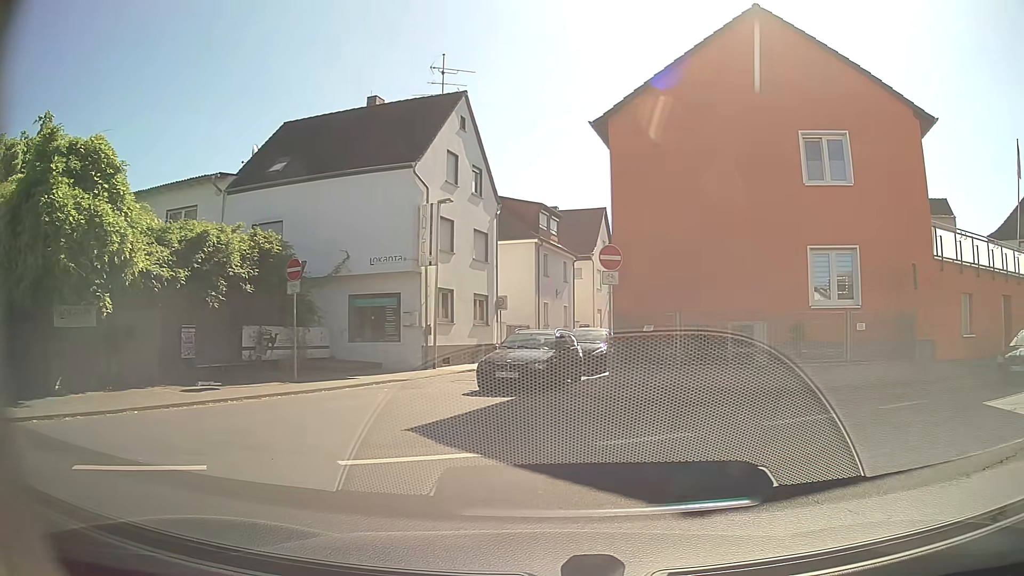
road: residential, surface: asphalt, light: Day
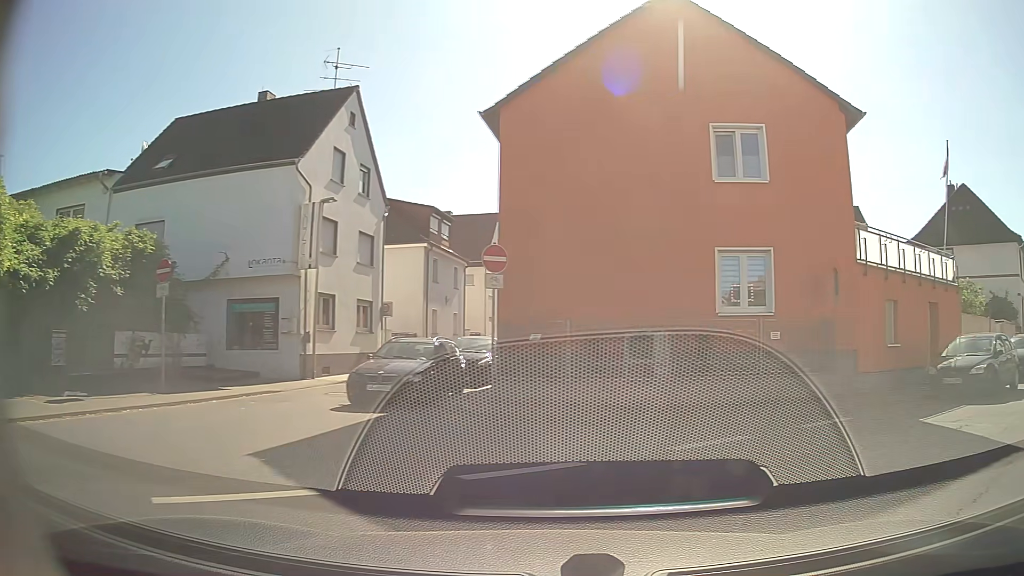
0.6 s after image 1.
(+0.1, +1.6) m; +9°
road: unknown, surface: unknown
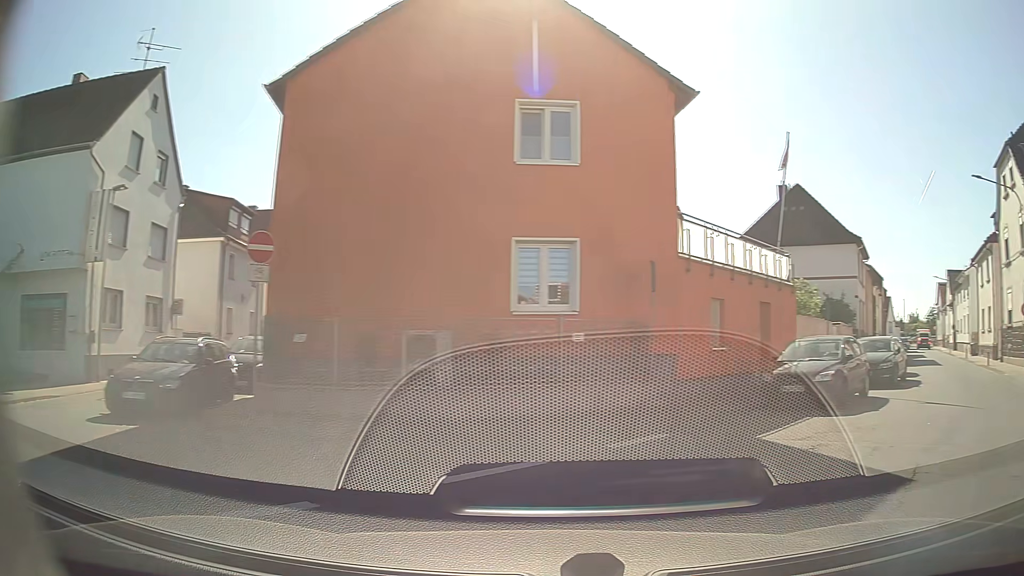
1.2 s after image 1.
(+0.3, +2.0) m; +15°
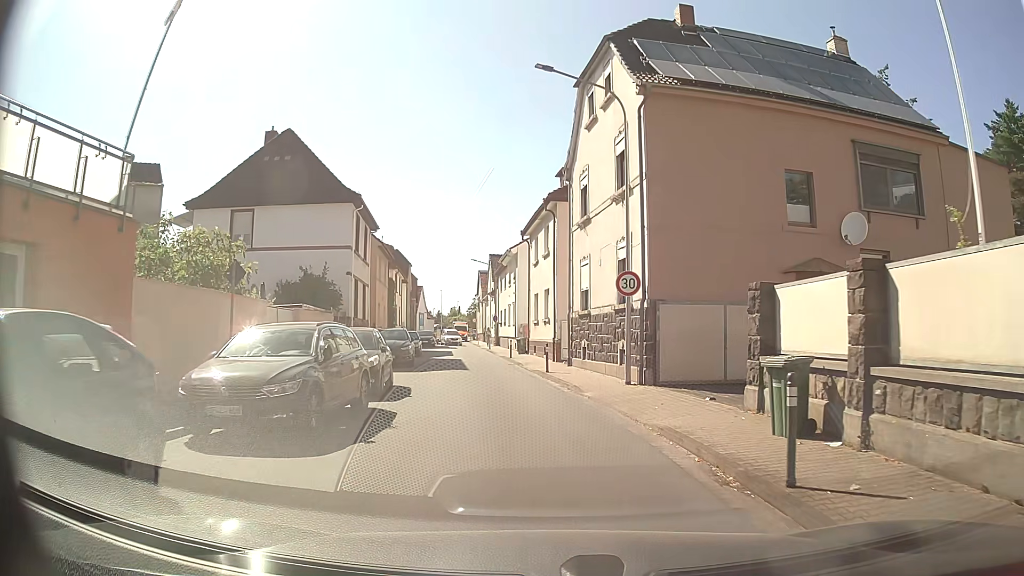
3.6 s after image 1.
(+6.4, +10.2) m; +39°
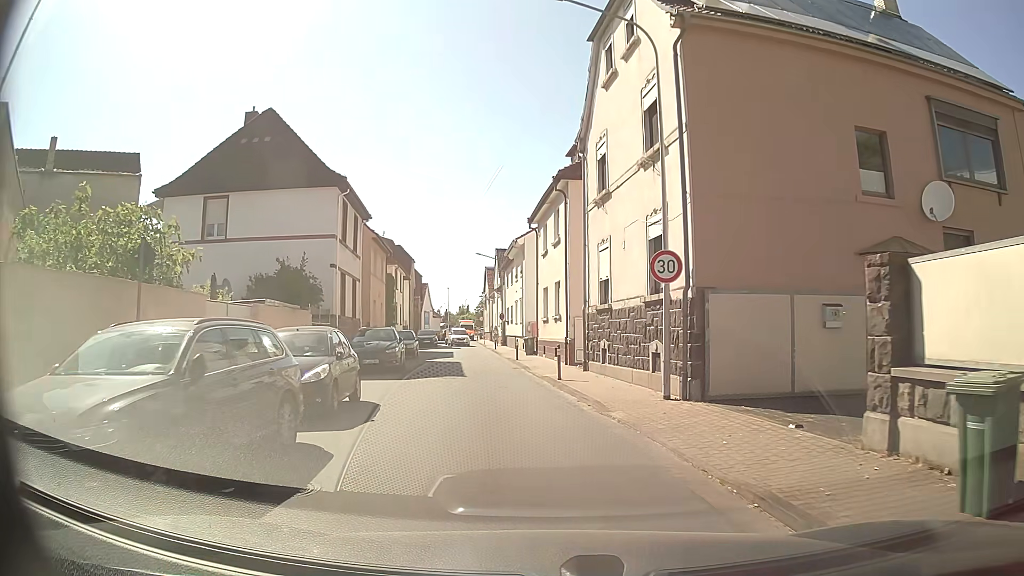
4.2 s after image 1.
(0.0, +3.9) m; -1°
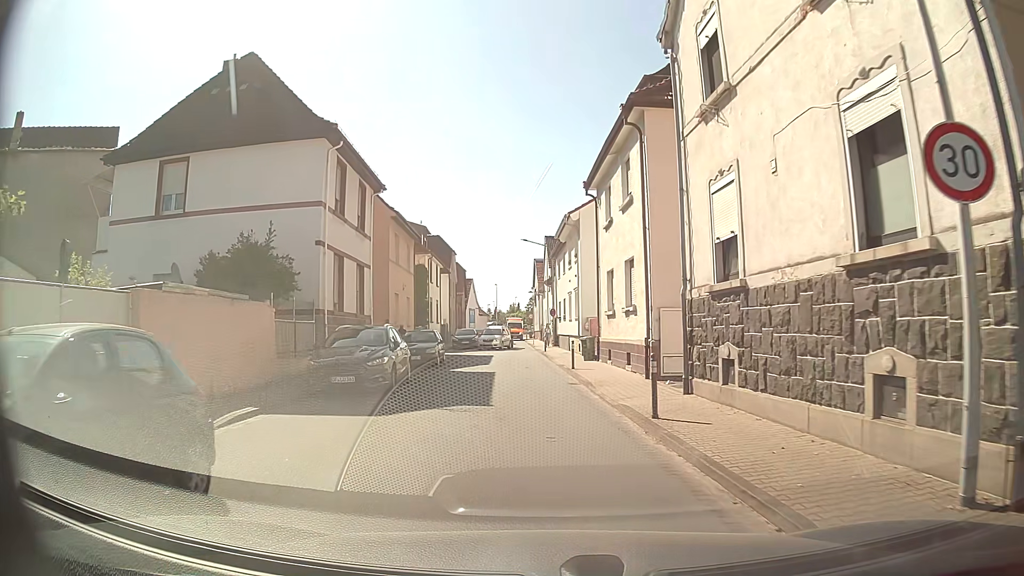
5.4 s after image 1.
(-0.2, +7.9) m; -4°
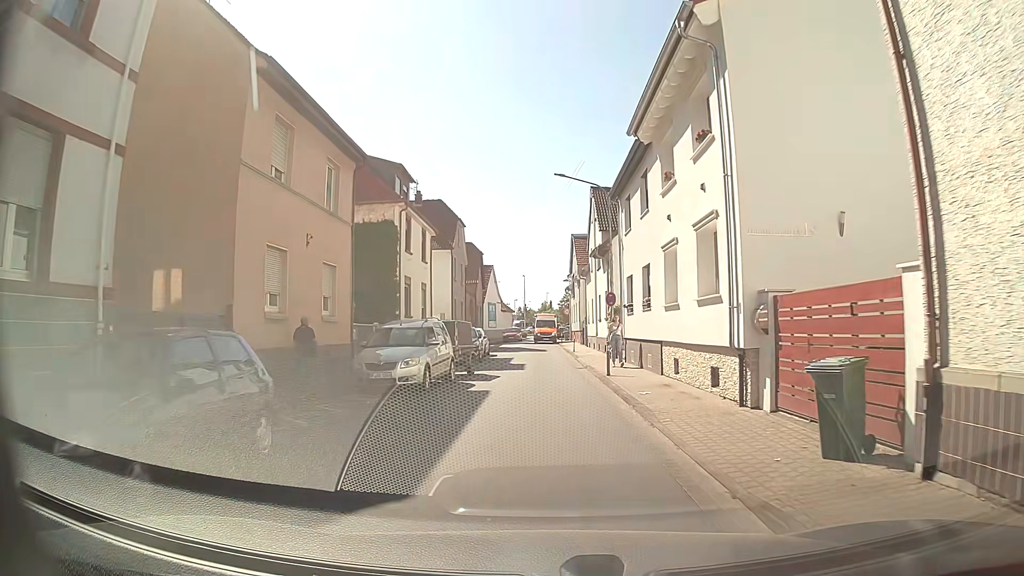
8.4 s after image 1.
(-0.8, +20.4) m; -3°
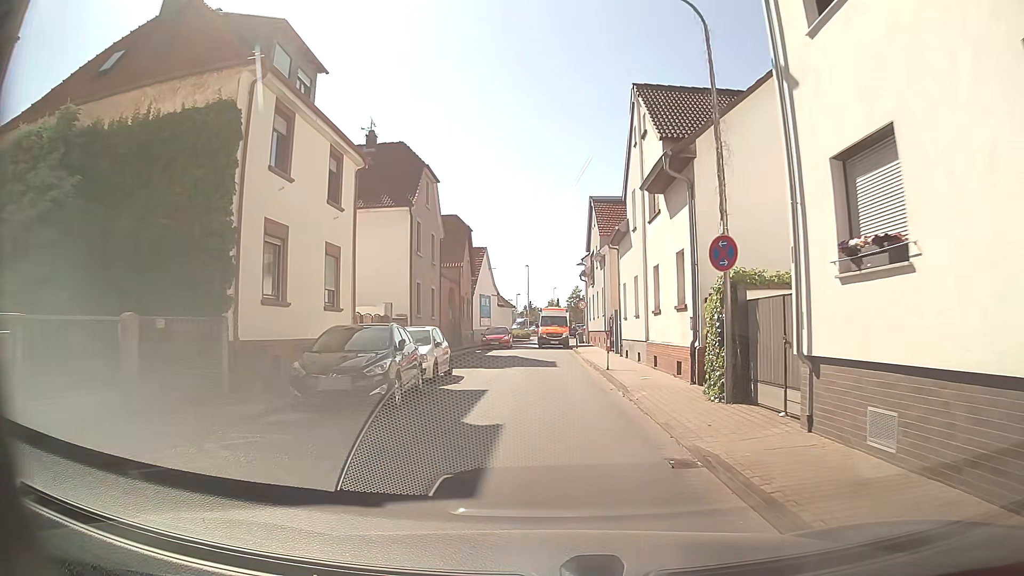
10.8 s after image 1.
(-0.1, +16.8) m; -1°
